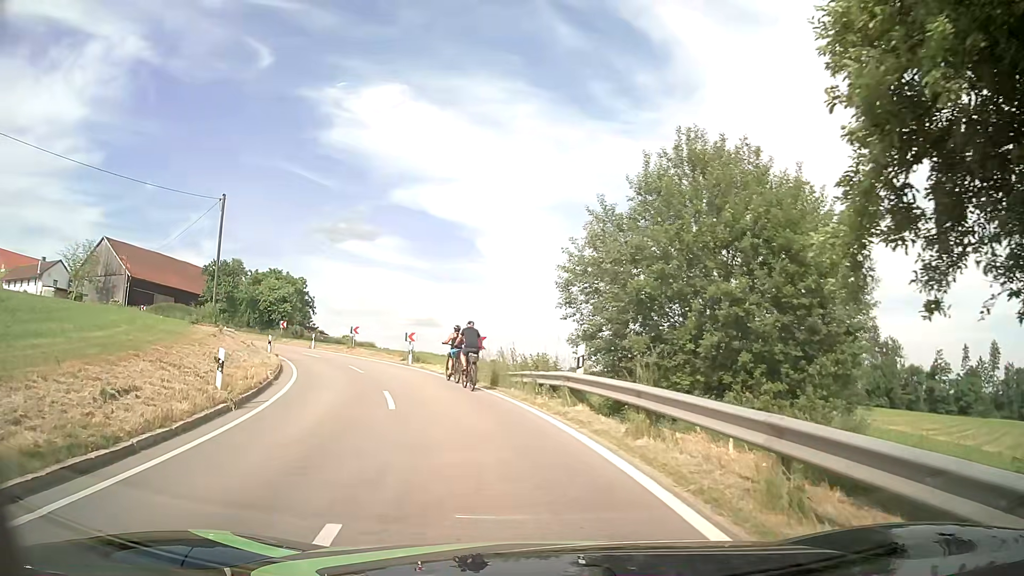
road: tertiary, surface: asphalt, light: Day
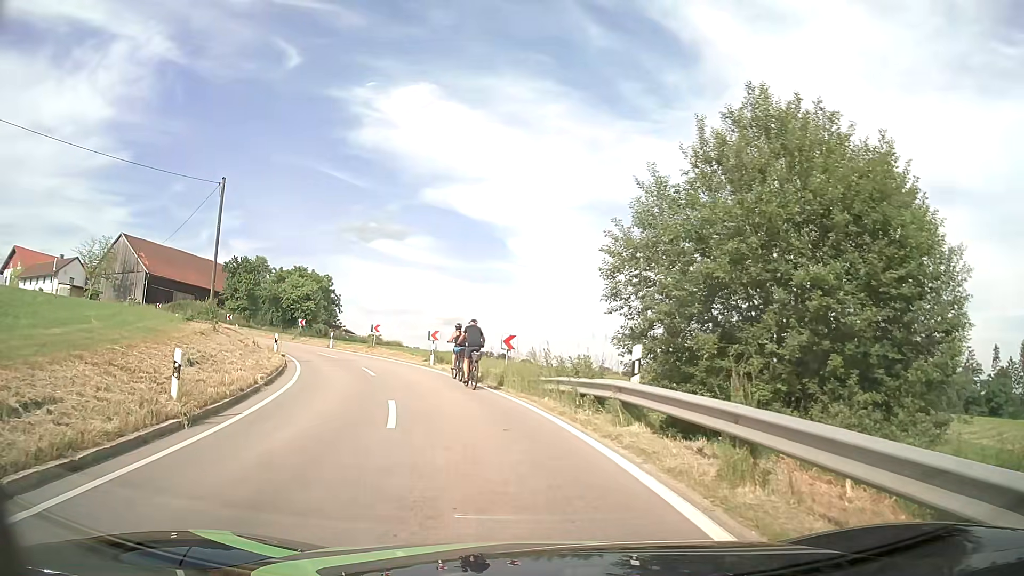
(-0.1, +3.0) m; -3°
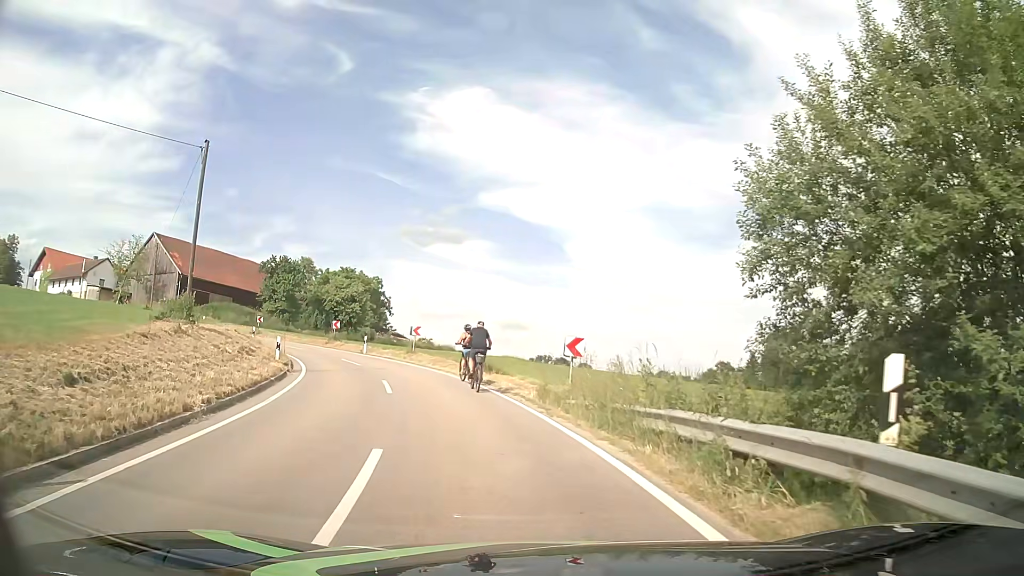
(-0.2, +6.0) m; -4°
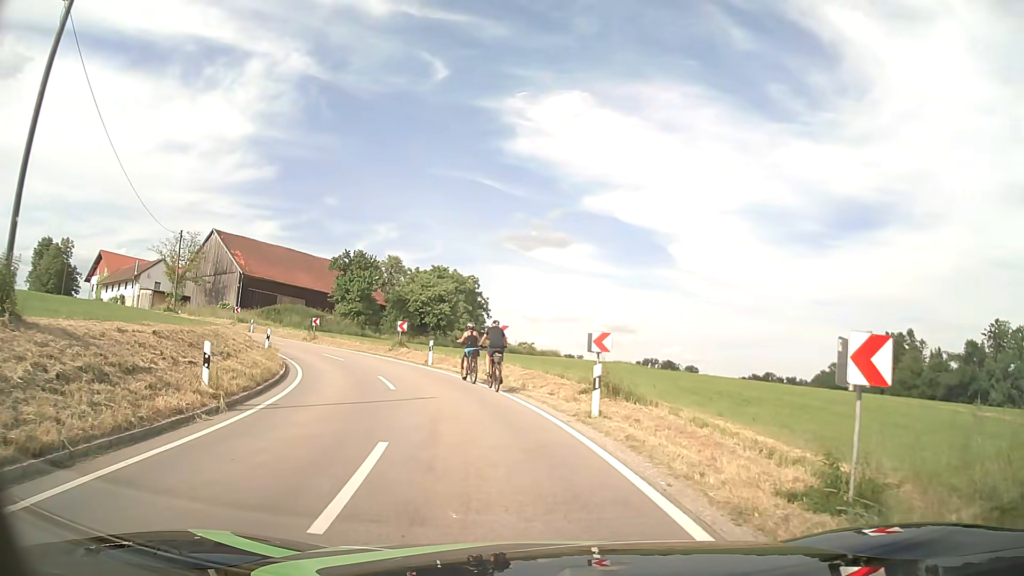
(-1.0, +11.6) m; -9°
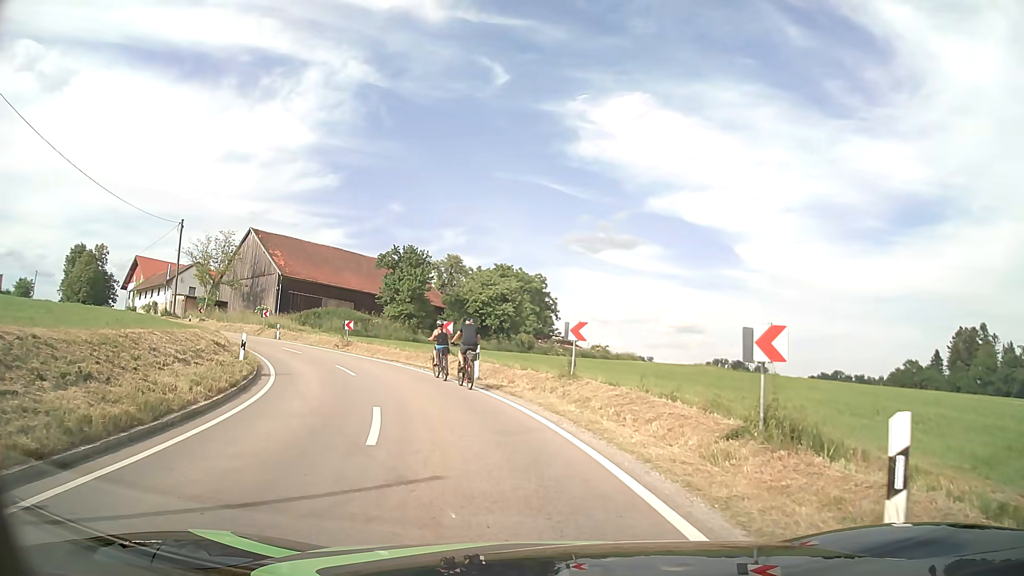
(-0.4, +8.3) m; -6°
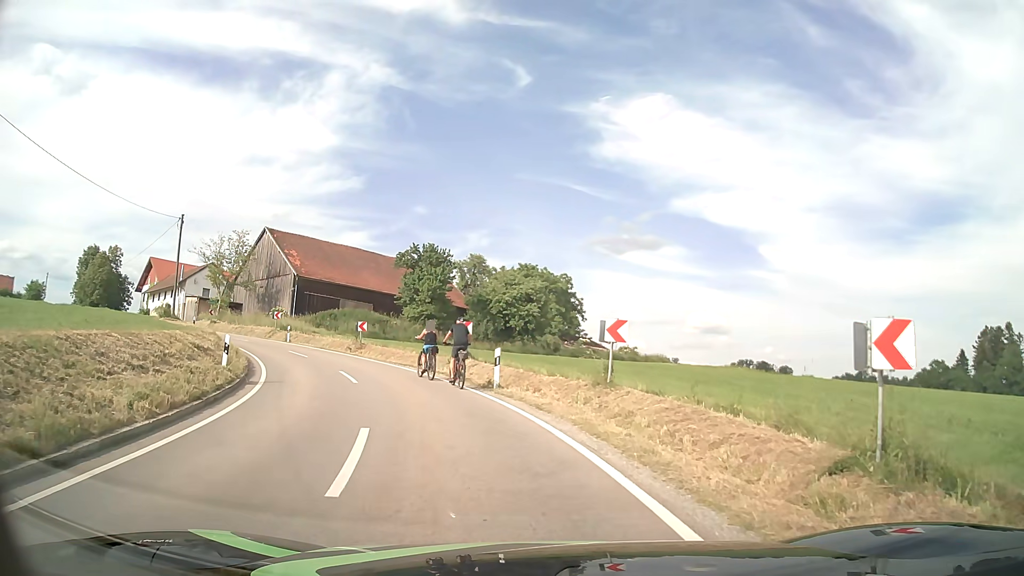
(0.0, +2.8) m; -2°
(-1, +10) (-3, +20) (-7, +29) (-13, +37) (-20, +44) (-27, +51) (-35, +57) (-43, +63) (-51, +70) (-59, +76) m
